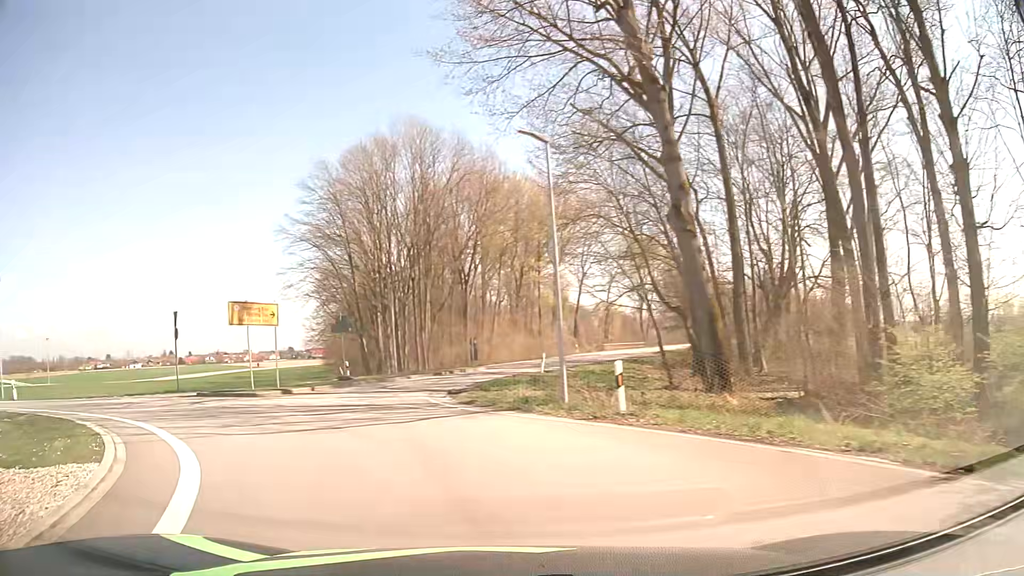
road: secondary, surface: asphalt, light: Day
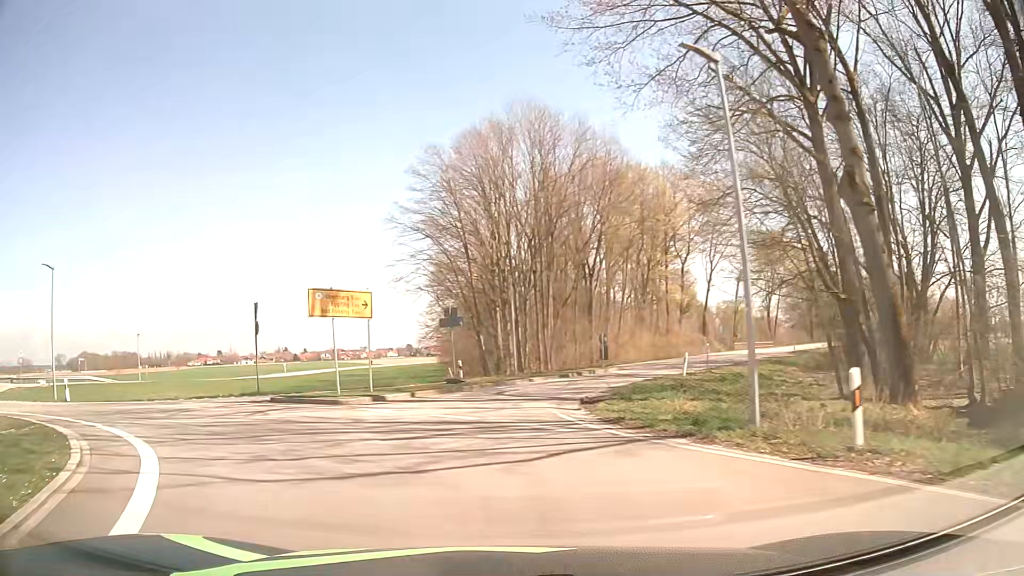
(-0.4, +4.6) m; -8°
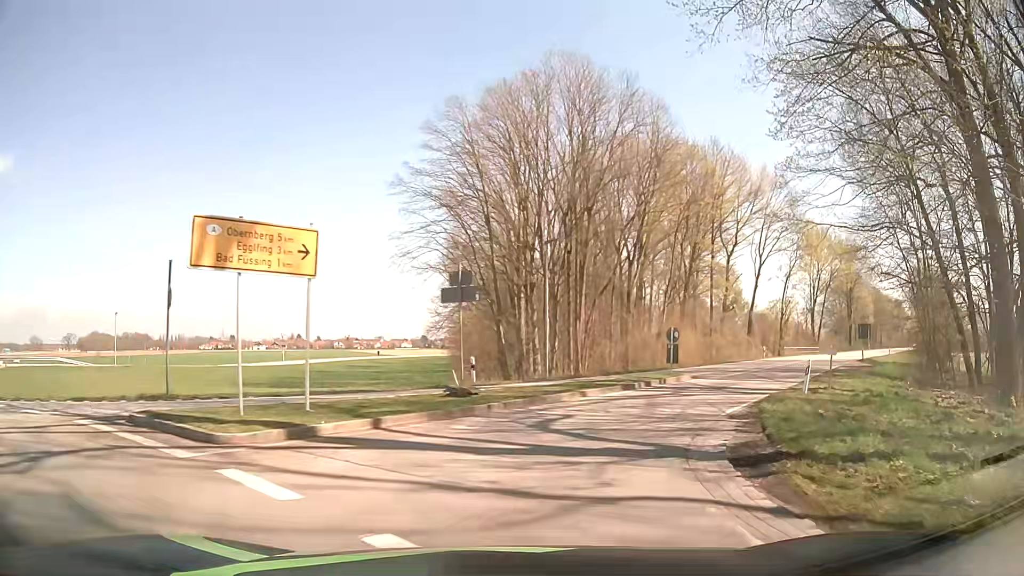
(-1.0, +10.1) m; -4°
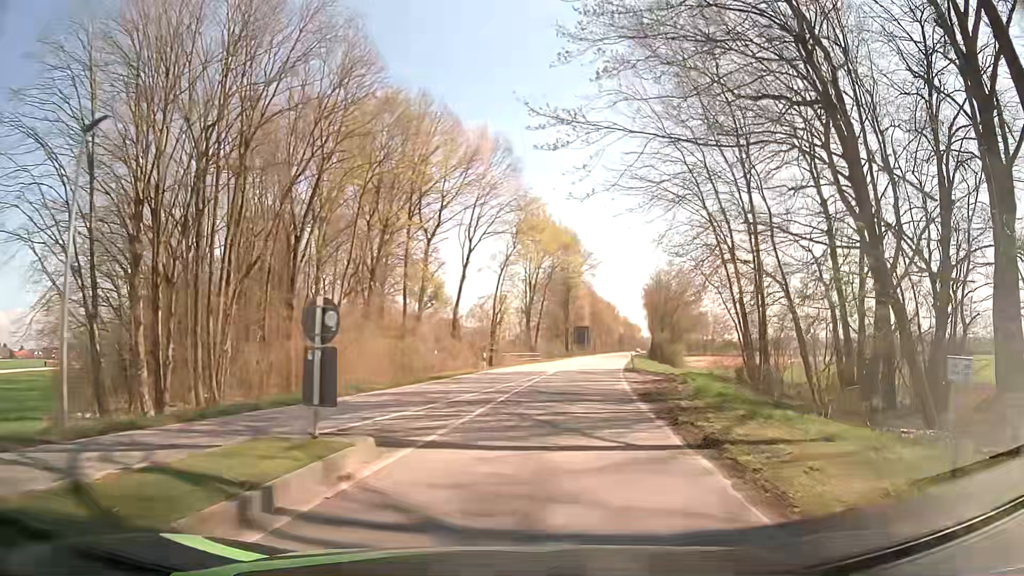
(+4.0, +16.8) m; +27°
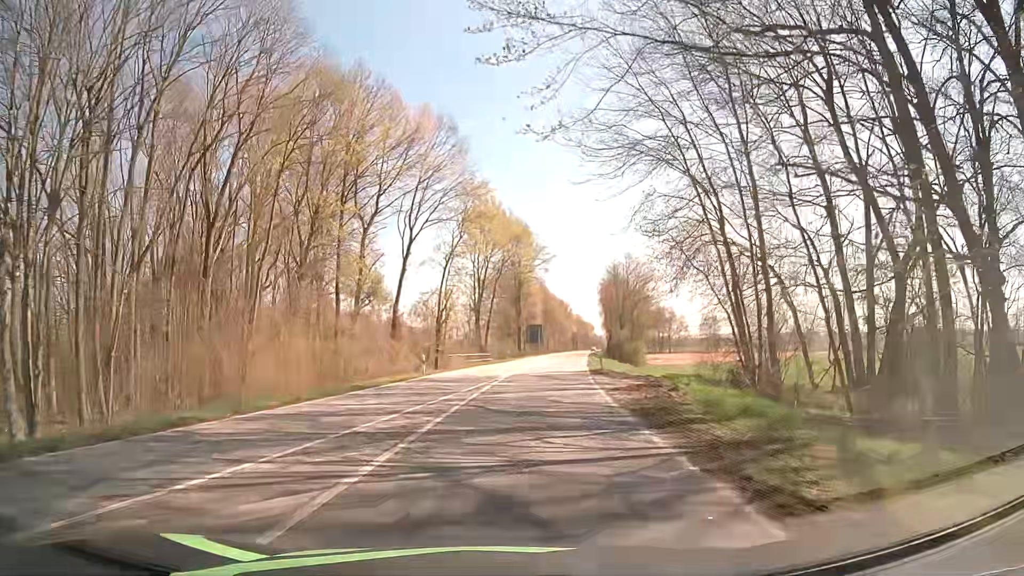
(+0.3, +6.6) m; +3°
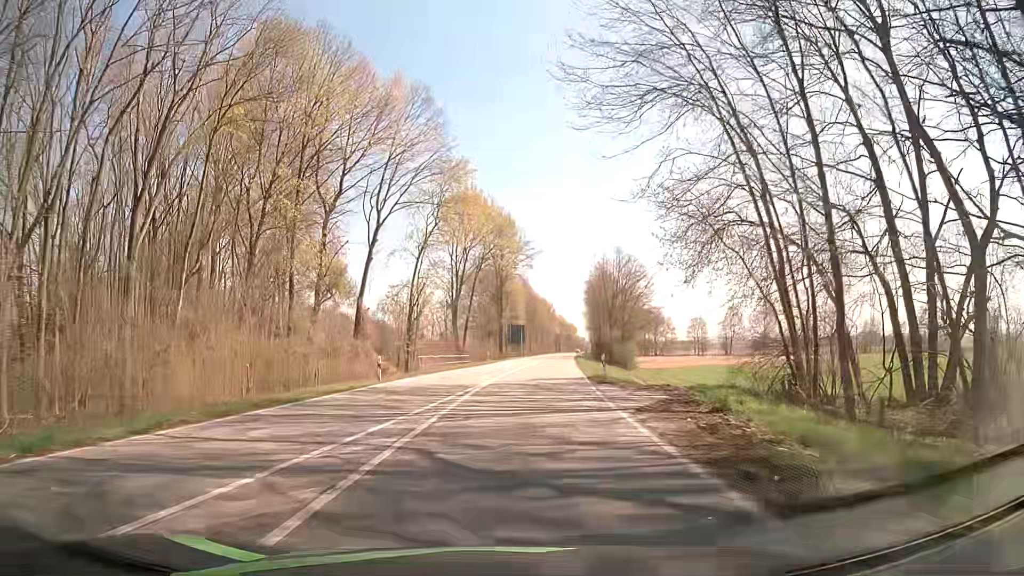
(+0.2, +7.1) m; +3°
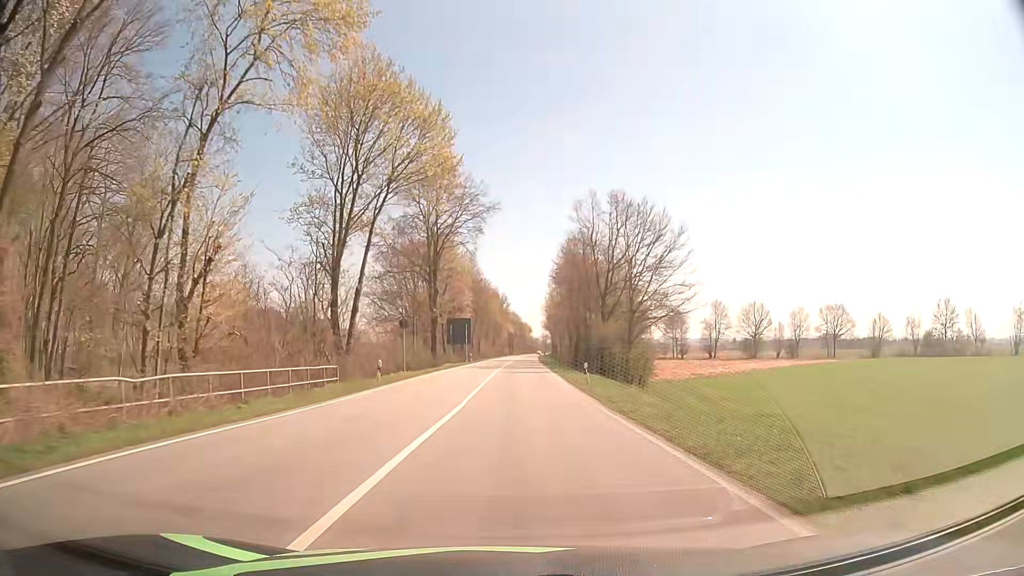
(+1.5, +34.4) m; +4°
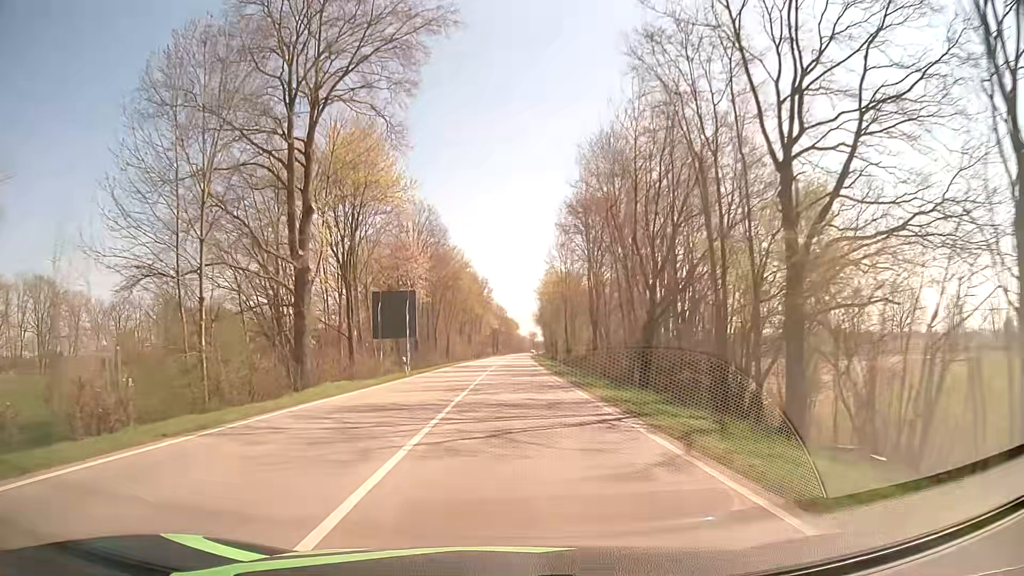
(+0.7, +42.8) m; +1°
(0, +10) (0, +20) (0, +30) (0, +40) (0, +50) (0, +60) (0, +70) (+1, +80) (+1, +90) (+1, +100) m
